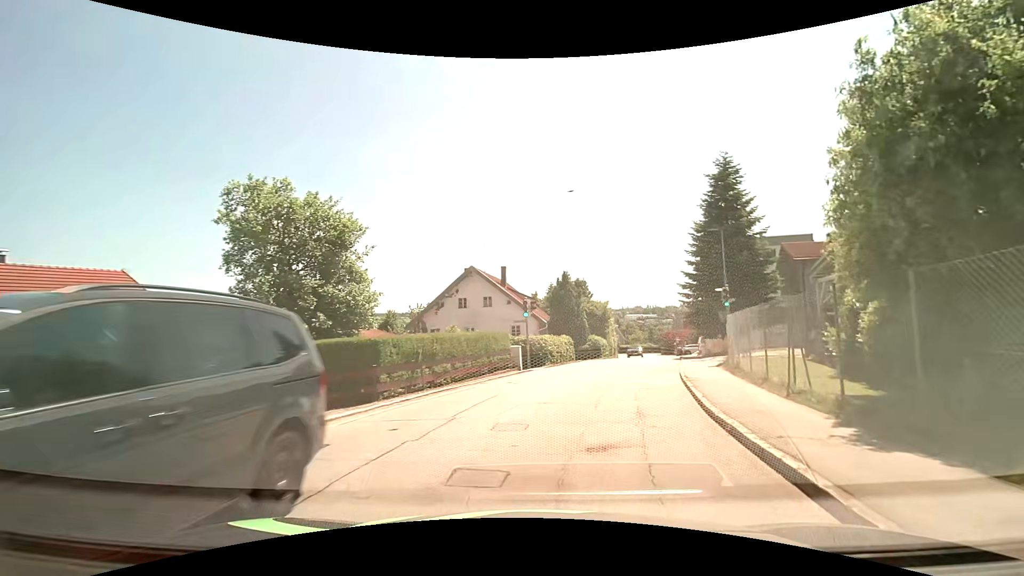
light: Day
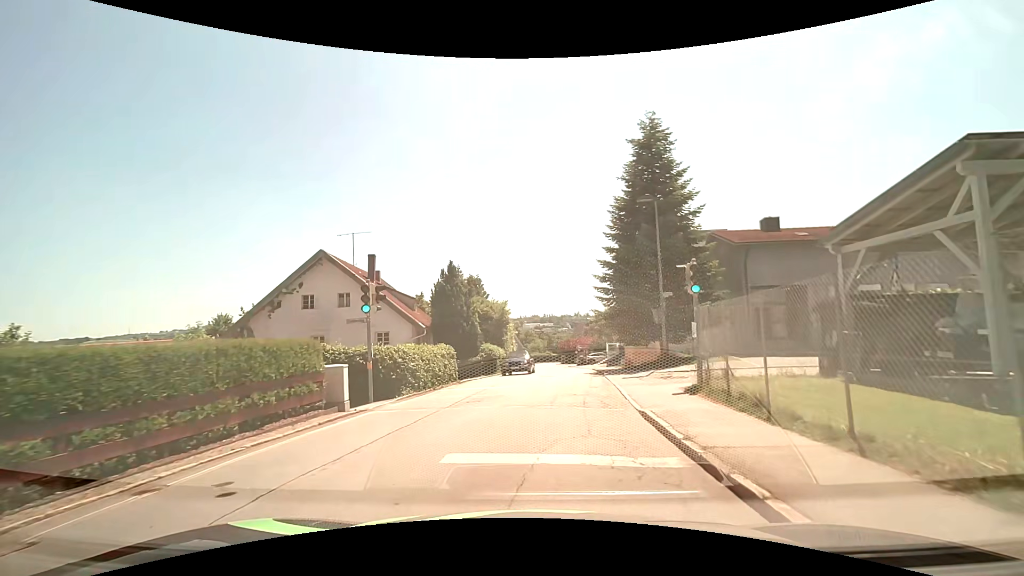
(+1.0, +9.9) m; +10°
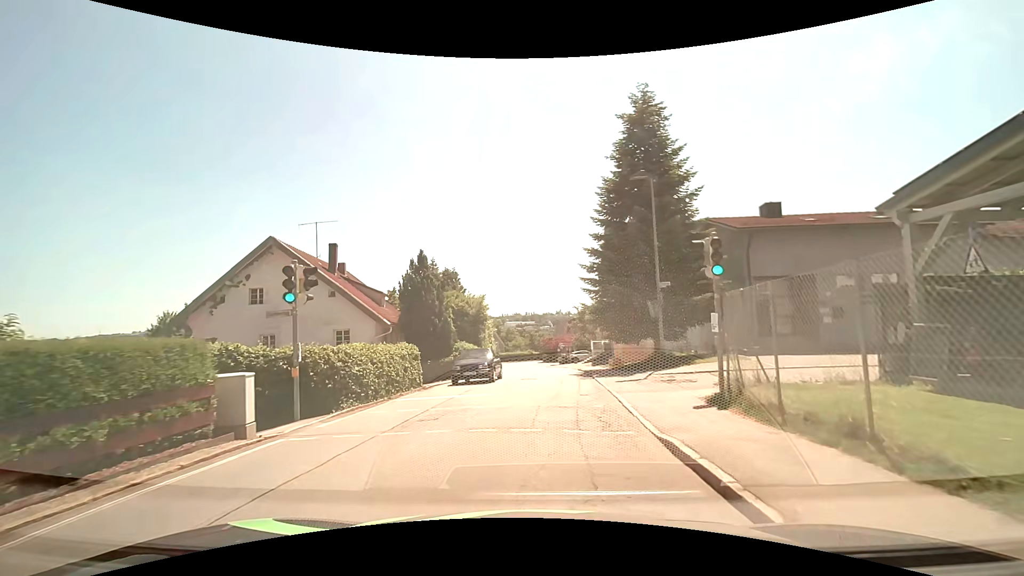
(+0.1, +3.2) m; +3°
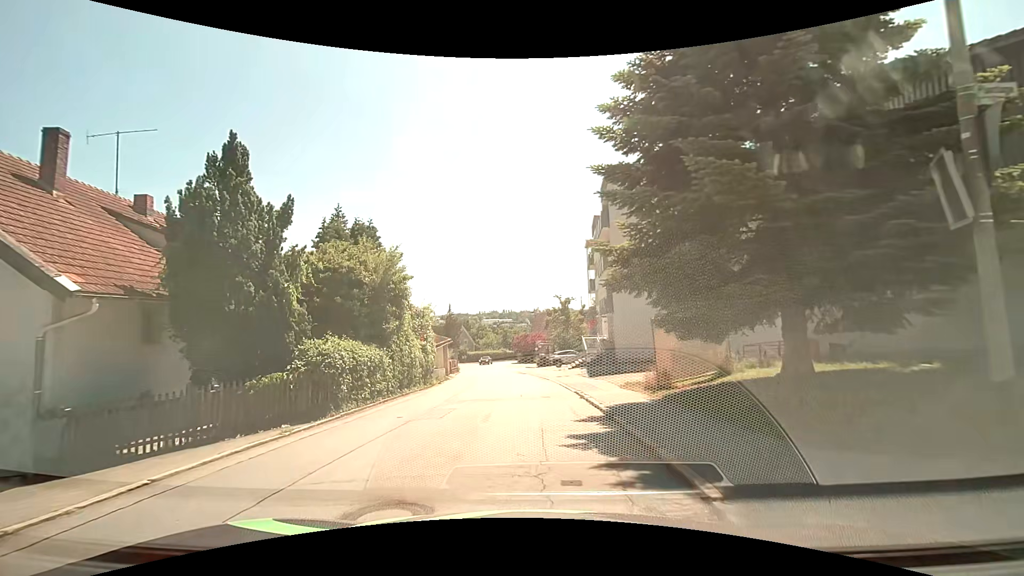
(+0.7, +16.3) m; +2°
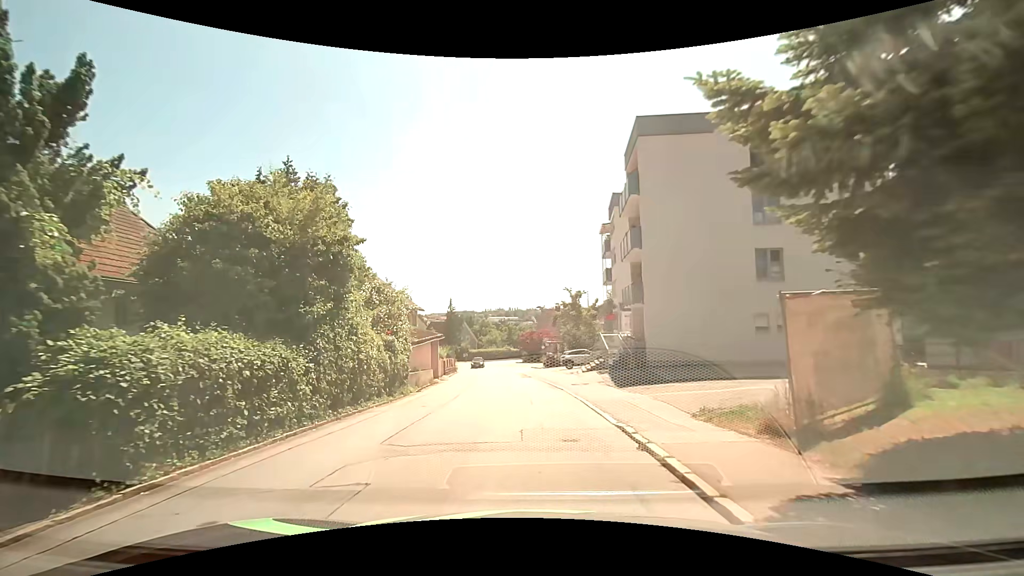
(0.0, +6.8) m; -1°
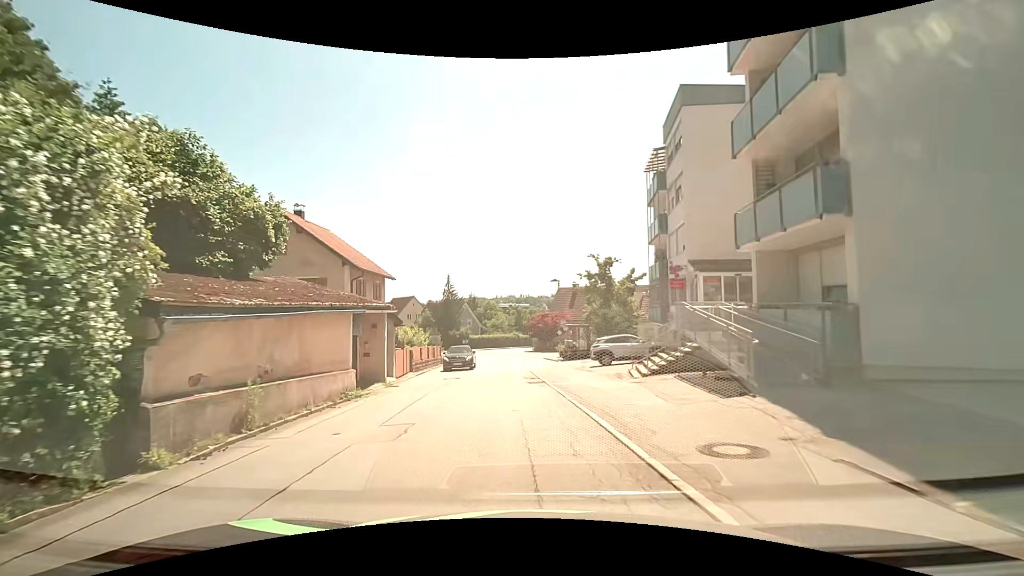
(0.0, +15.4) m; -1°
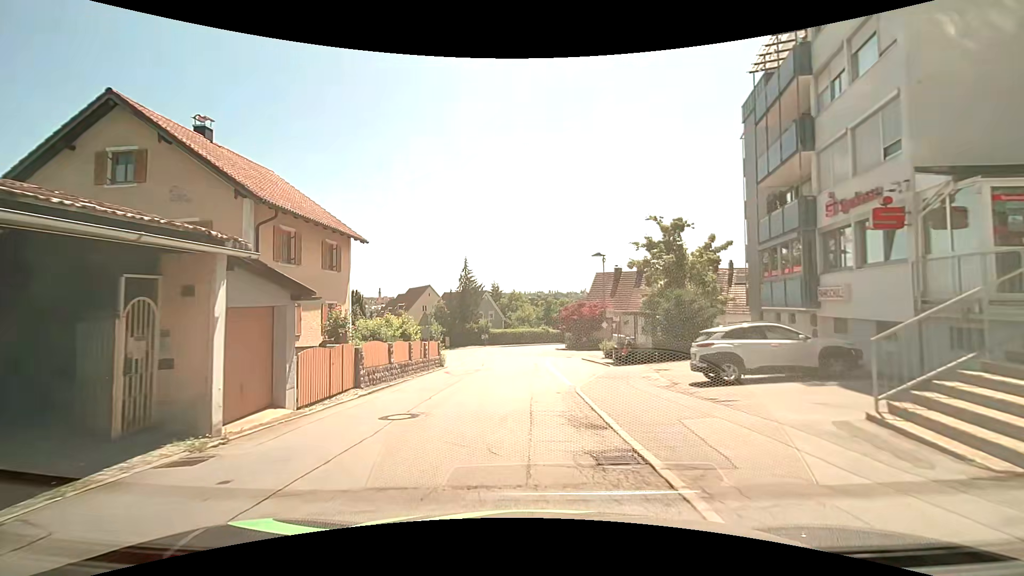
(-0.5, +12.8) m; -3°
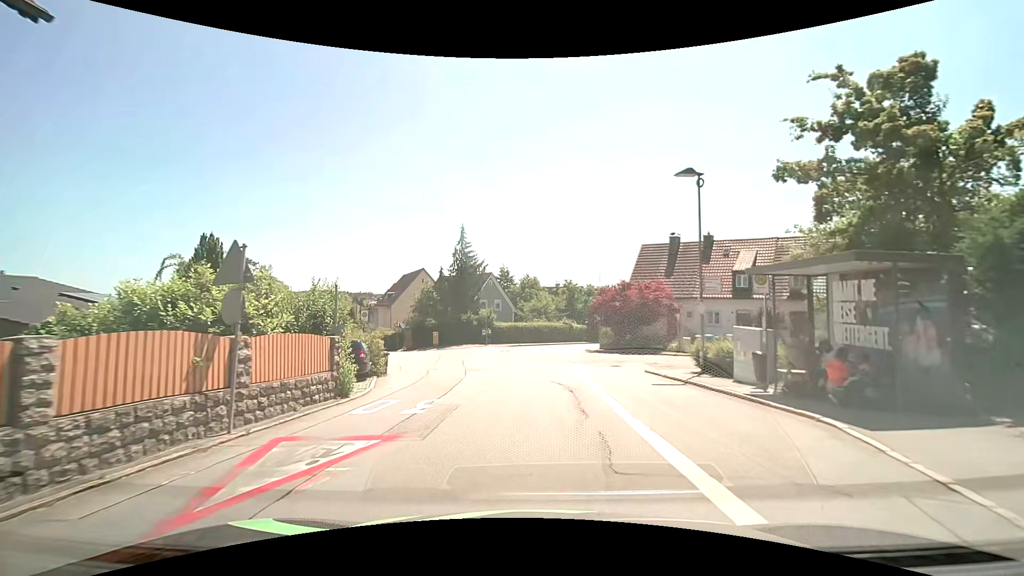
(-0.6, +18.1) m; -2°
(0, +10) (0, +20) (0, +30) (+1, +40) (+4, +50) (+8, +59) (+13, +67) (+16, +77) (+19, +86) (+19, +96) m
